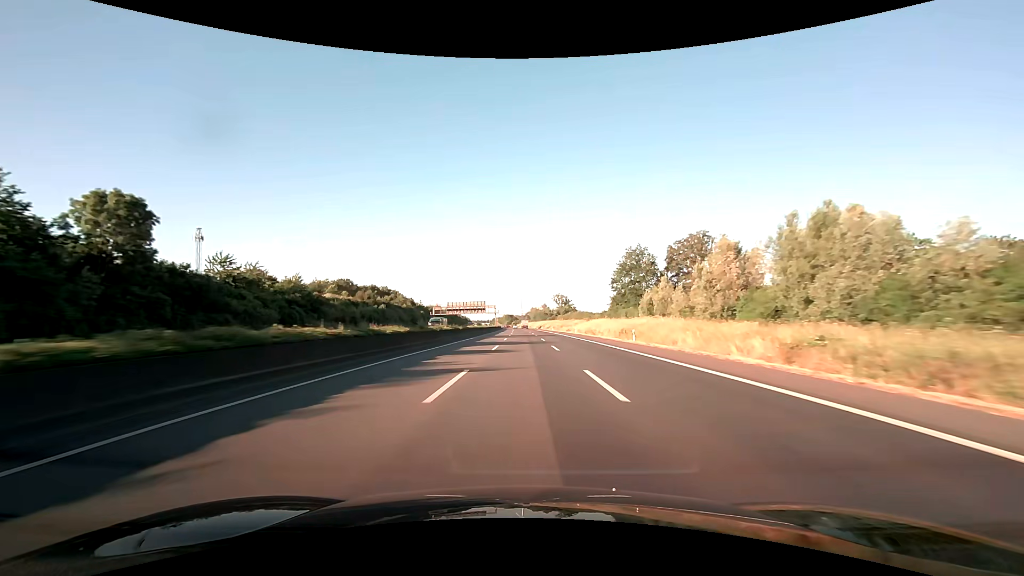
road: motorway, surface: asphalt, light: Day
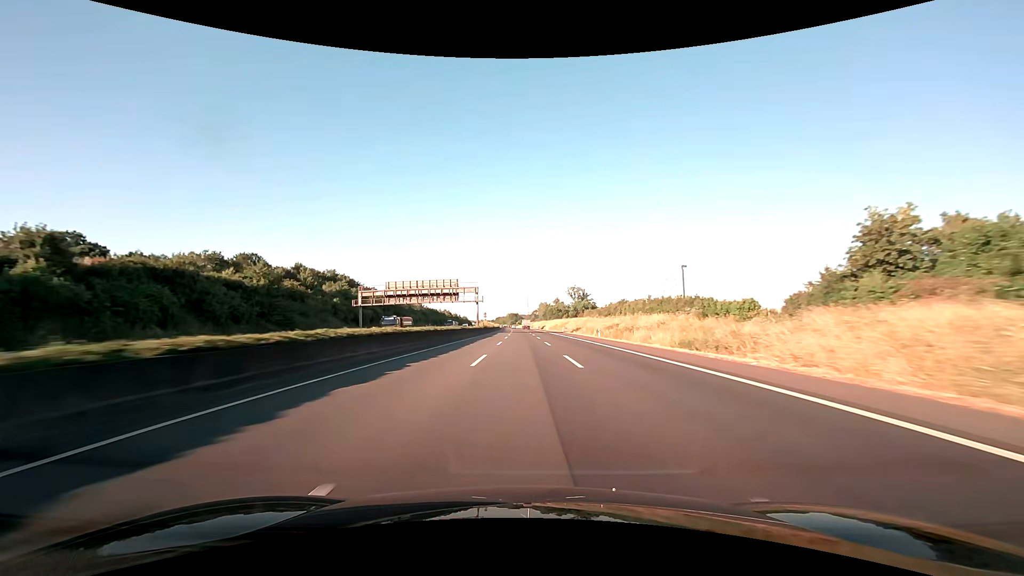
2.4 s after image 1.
(-0.6, +82.4) m; -1°
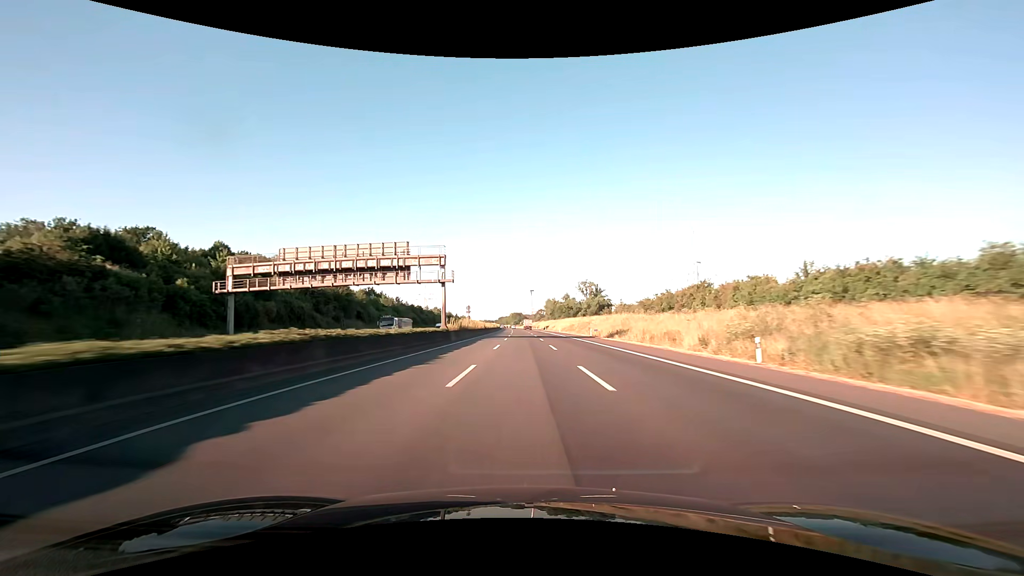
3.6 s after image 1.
(-0.1, +41.3) m; 0°
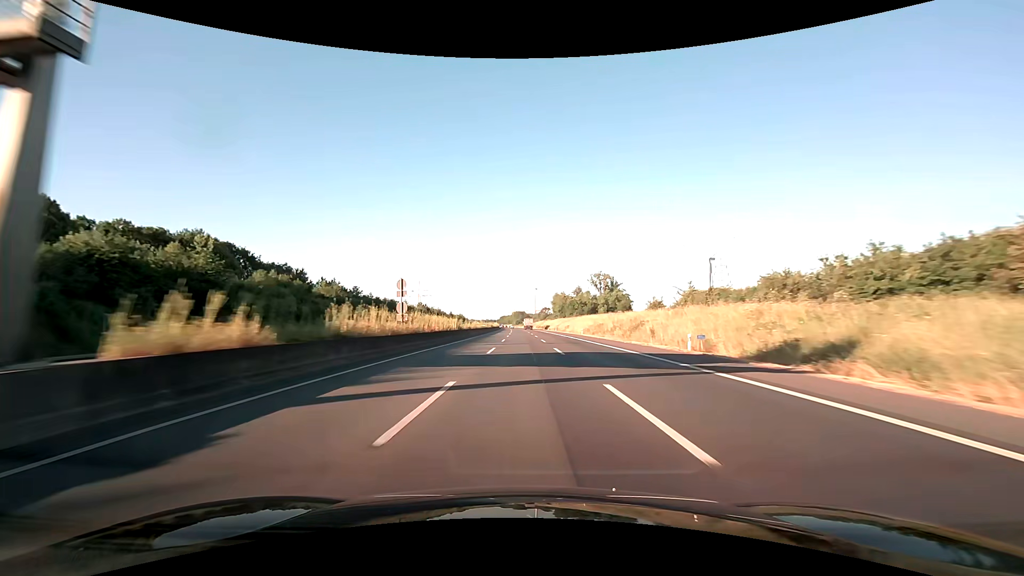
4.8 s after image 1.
(-0.2, +41.3) m; 0°
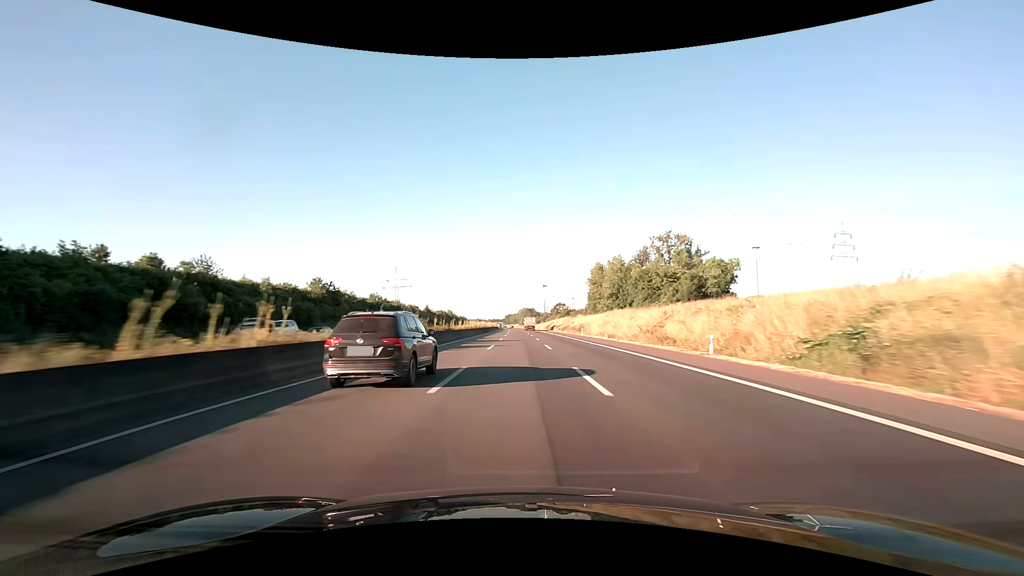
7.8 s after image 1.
(-0.9, +103.3) m; -1°
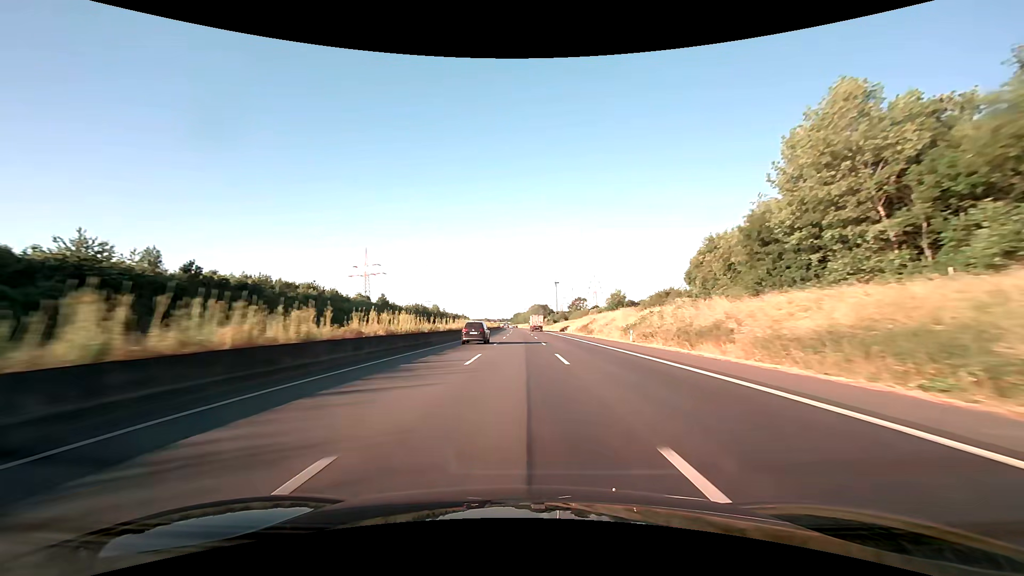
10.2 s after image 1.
(-0.7, +82.6) m; -1°
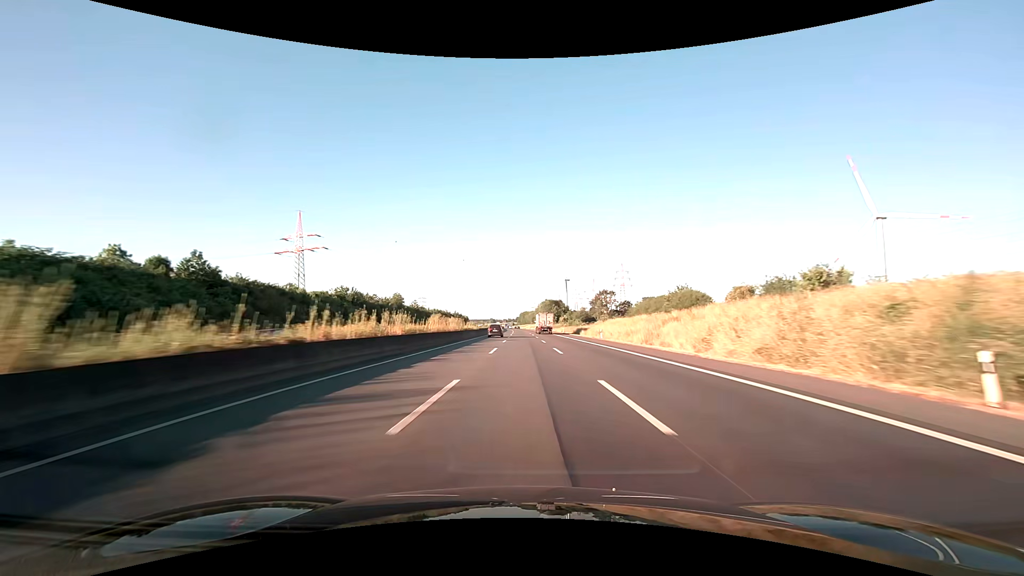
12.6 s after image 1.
(-0.9, +82.6) m; -1°
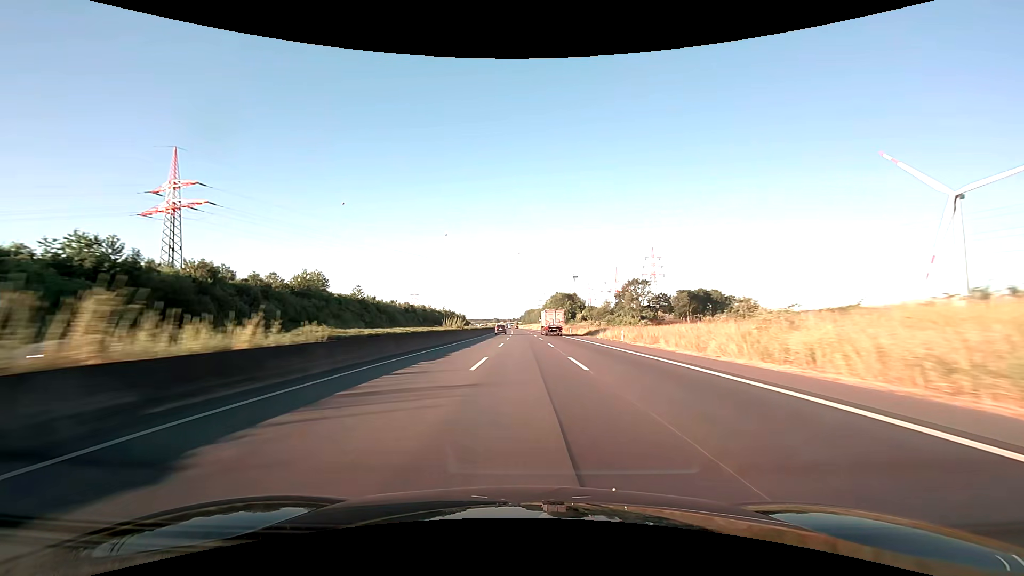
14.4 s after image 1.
(-0.3, +62.0) m; -1°
(0, +10) (0, +20) (0, +30) (0, +40) (0, +50) (0, +60) (0, +70) (-1, +80) (-1, +90) (-1, +100) m
